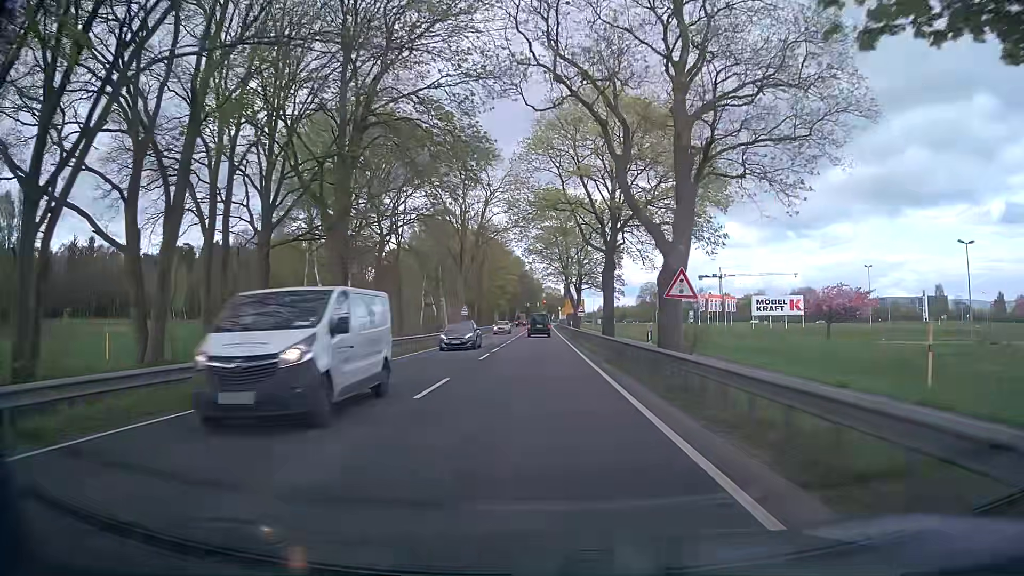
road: primary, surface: asphalt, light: Day
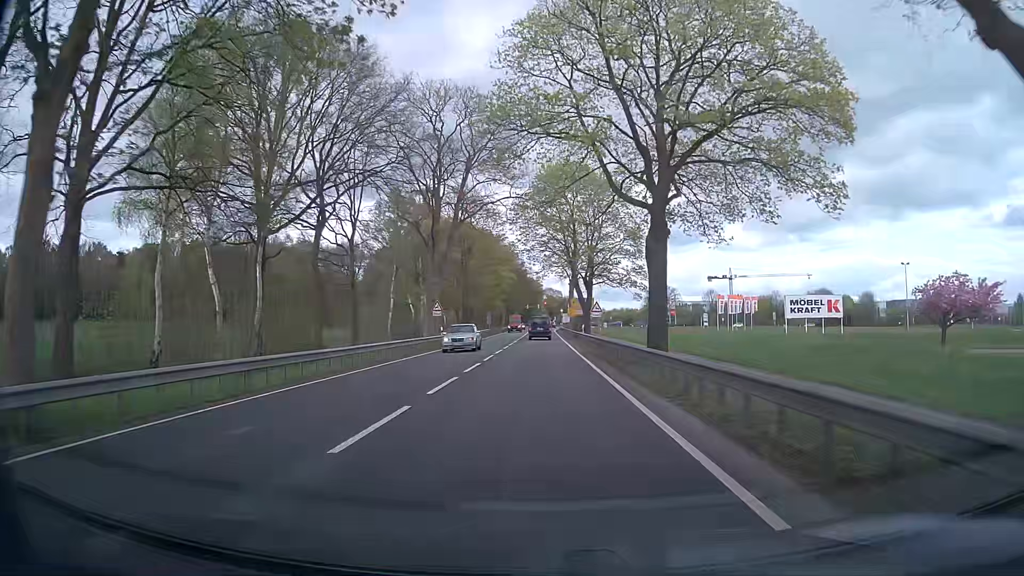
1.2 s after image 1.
(-0.1, +17.0) m; 0°
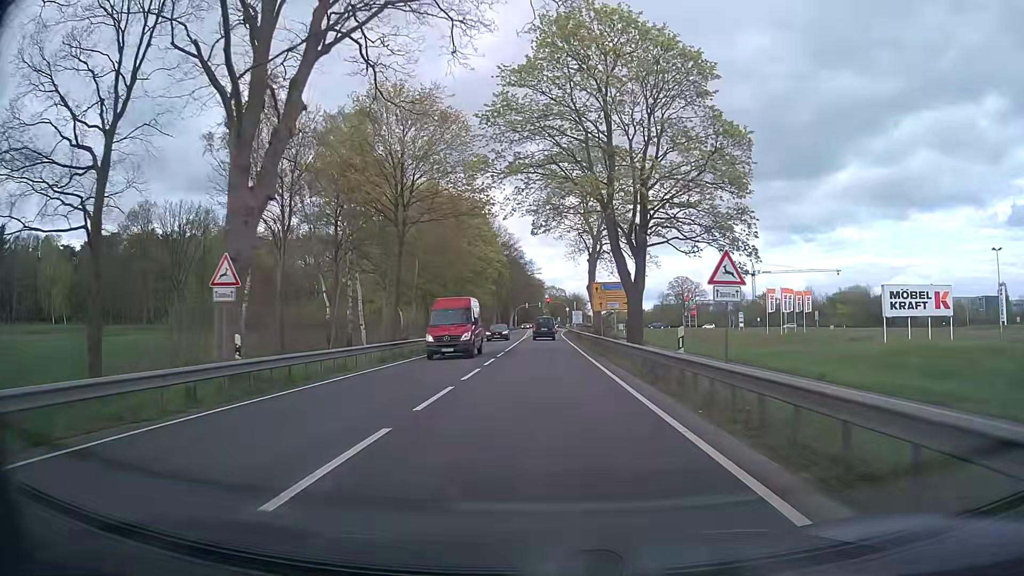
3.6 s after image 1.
(+0.1, +32.2) m; 0°
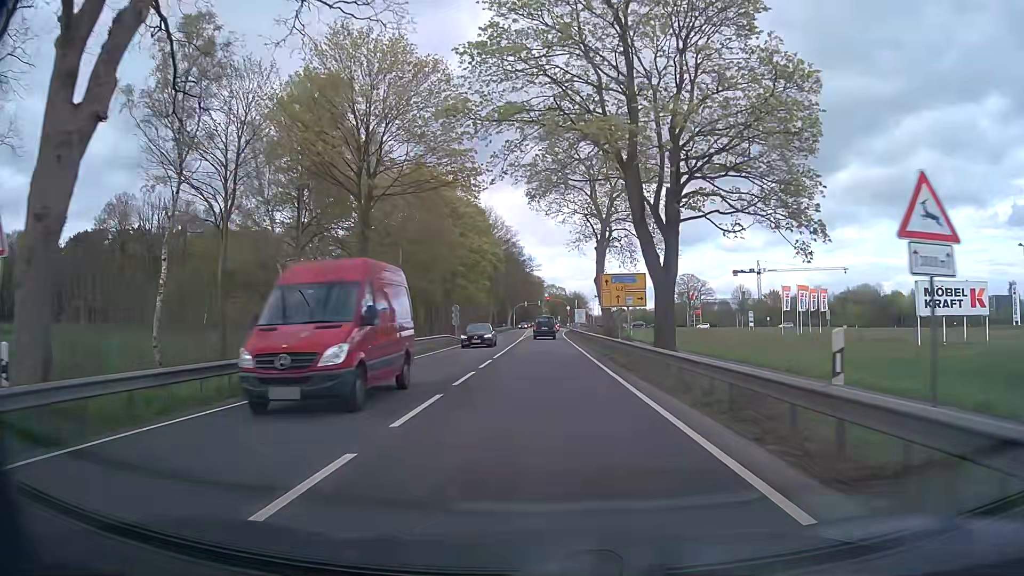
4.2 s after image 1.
(0.0, +7.8) m; 0°
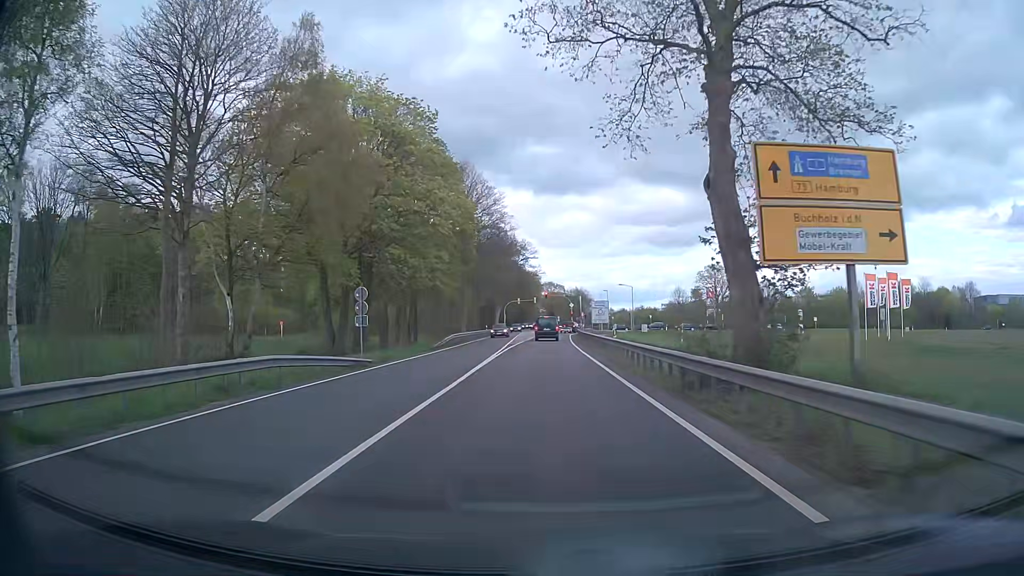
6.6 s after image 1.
(+0.2, +30.8) m; 0°
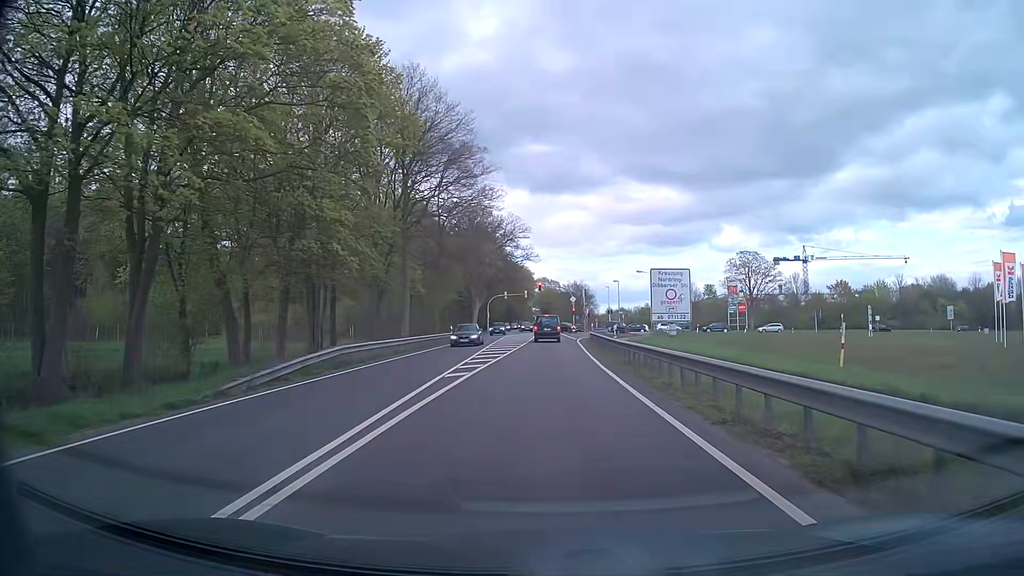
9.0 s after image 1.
(+0.1, +28.5) m; 0°
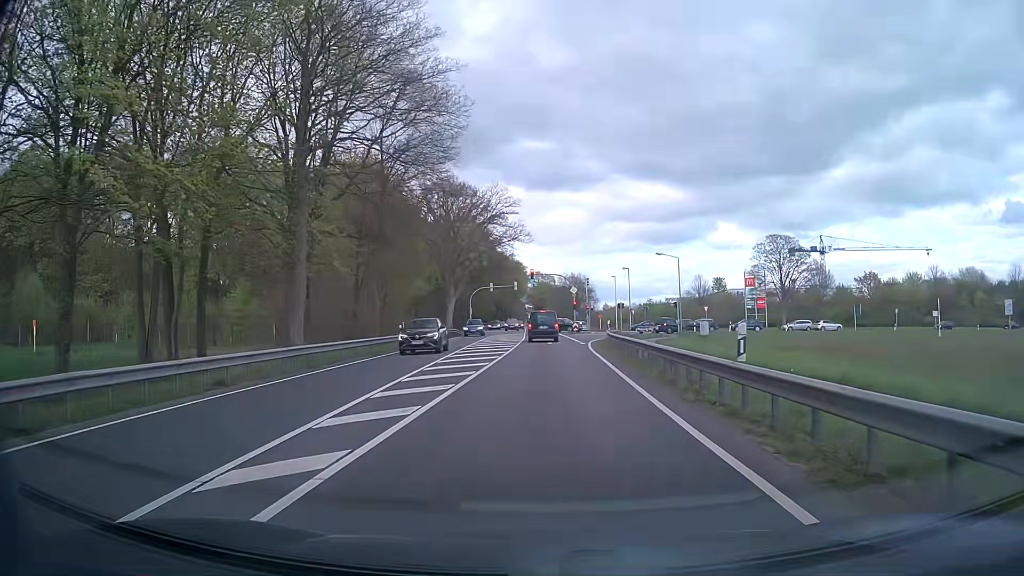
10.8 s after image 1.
(+0.3, +18.8) m; +1°
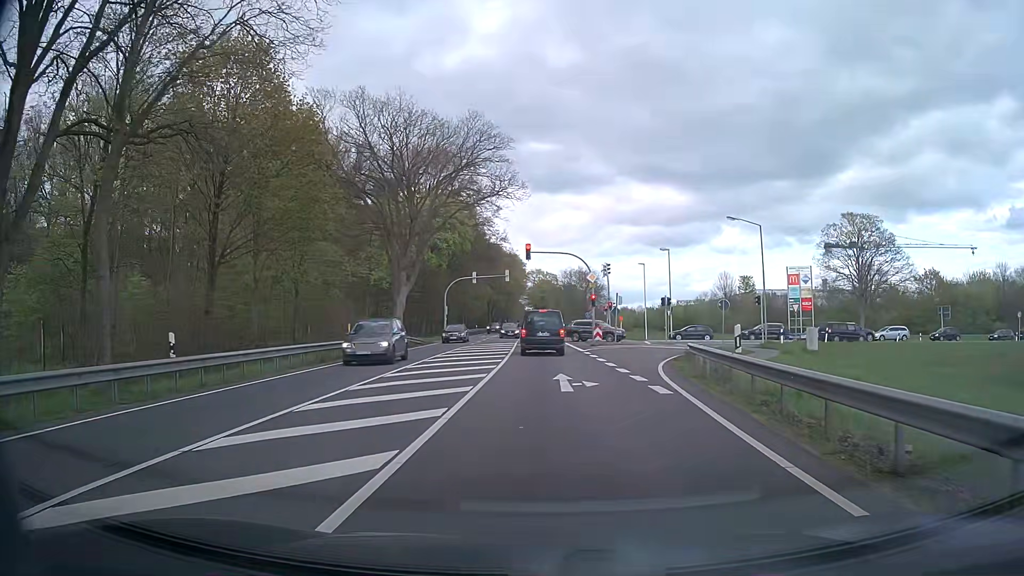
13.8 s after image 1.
(0.0, +25.5) m; +1°
(0, +10) (0, +20) (-1, +30) (-1, +40) (-1, +50) (-1, +60) (-2, +70) (-2, +80) (-2, +90) (-3, +100) m
